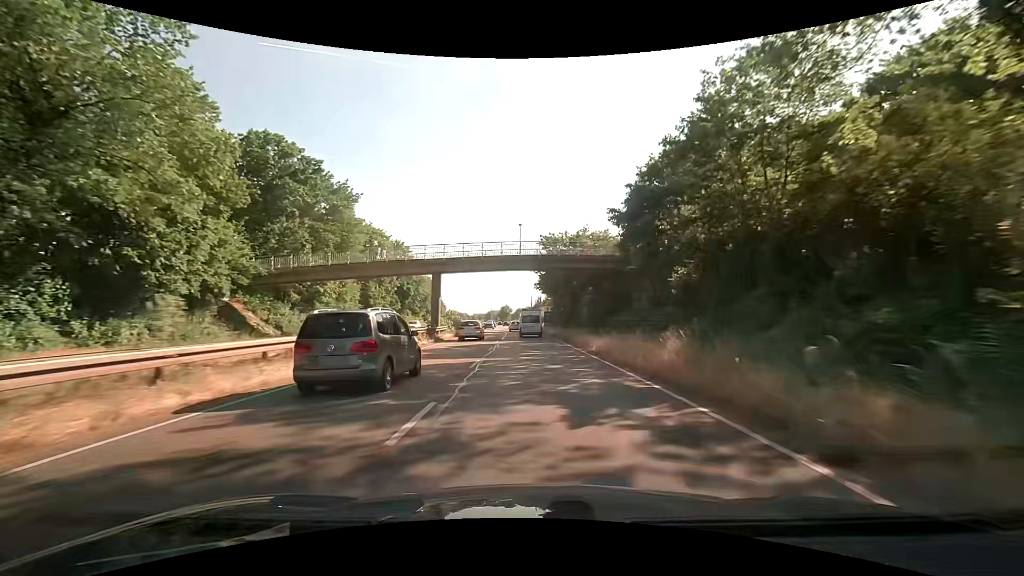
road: trunk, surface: asphalt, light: Day
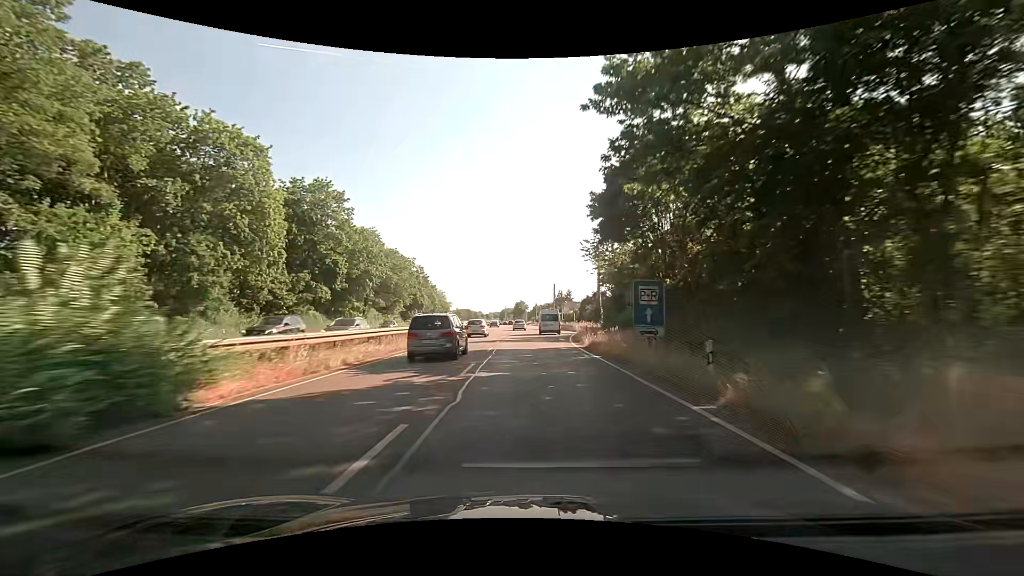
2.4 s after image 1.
(-0.6, +46.6) m; 0°
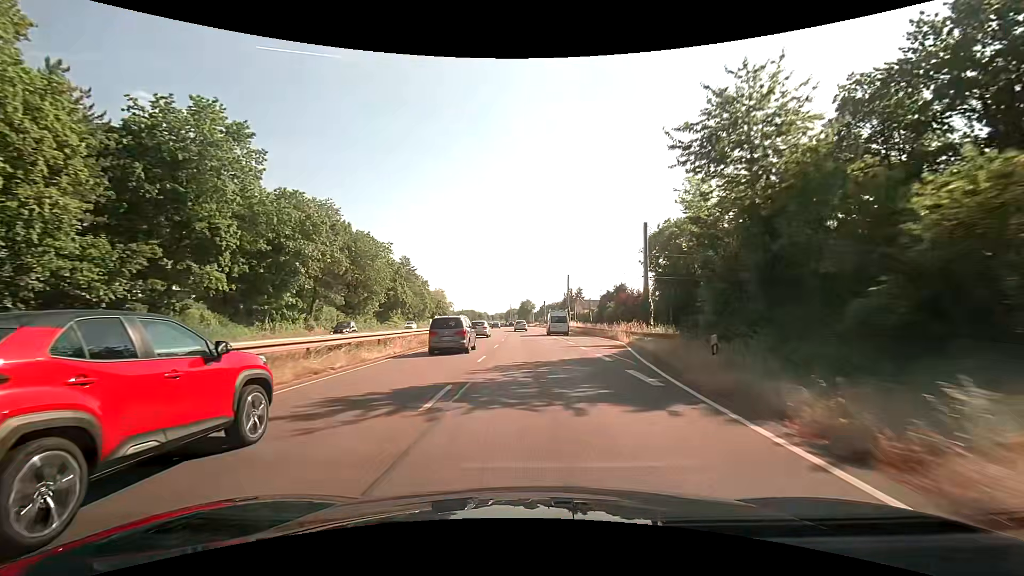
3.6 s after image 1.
(-0.7, +23.0) m; -2°
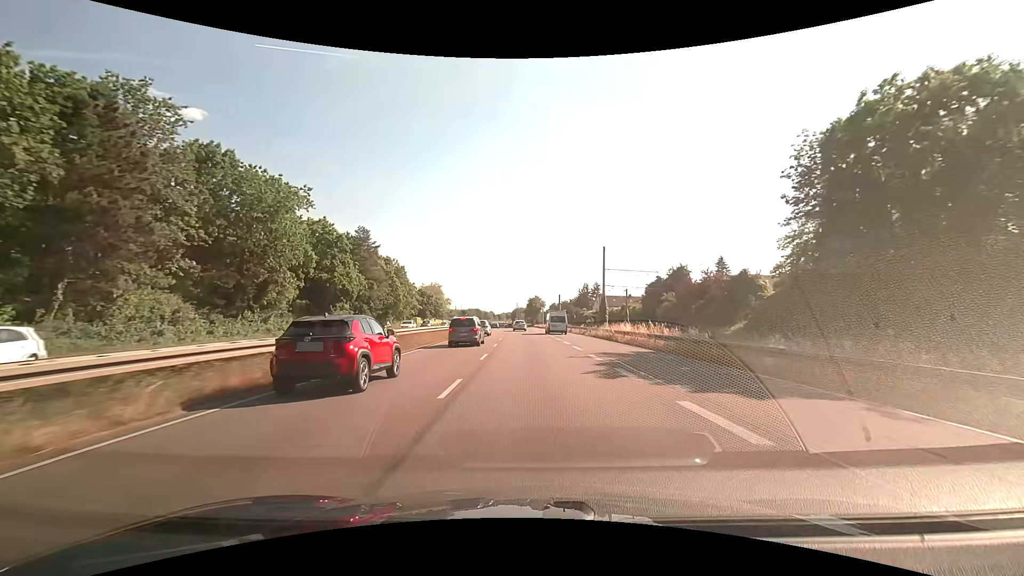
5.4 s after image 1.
(-0.3, +34.6) m; -1°
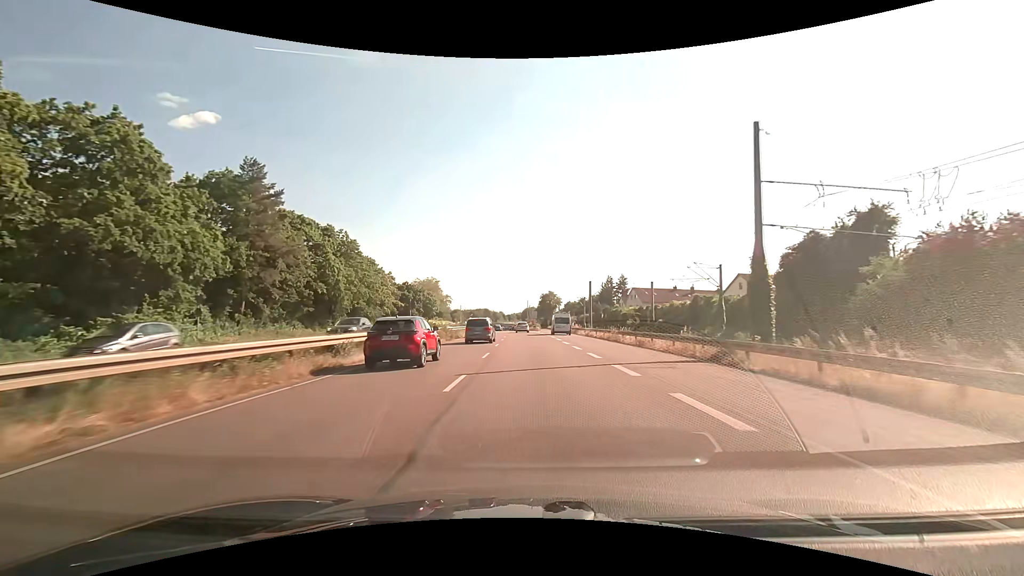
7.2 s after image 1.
(-0.6, +35.3) m; -1°
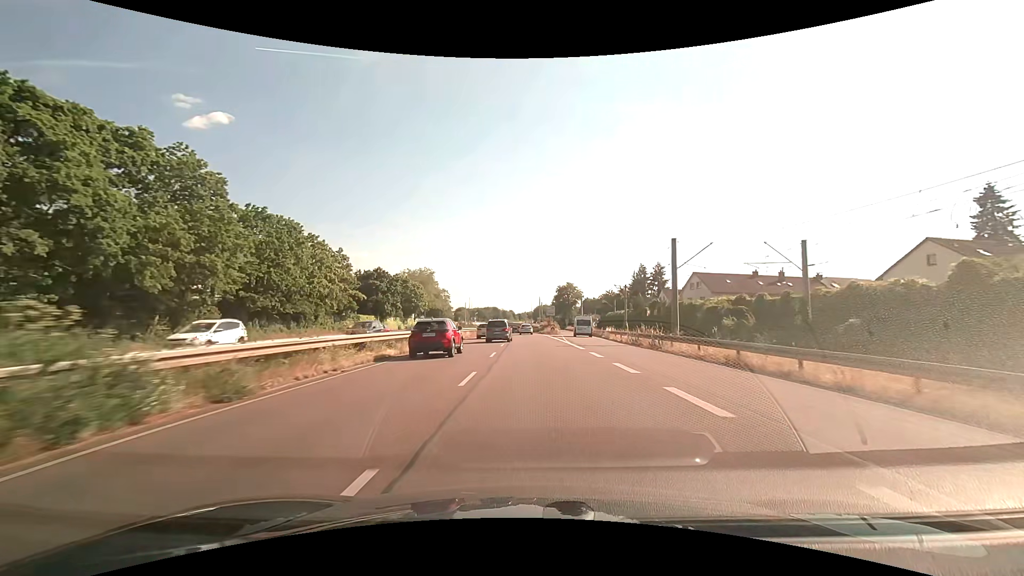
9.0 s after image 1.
(-0.5, +34.8) m; -2°
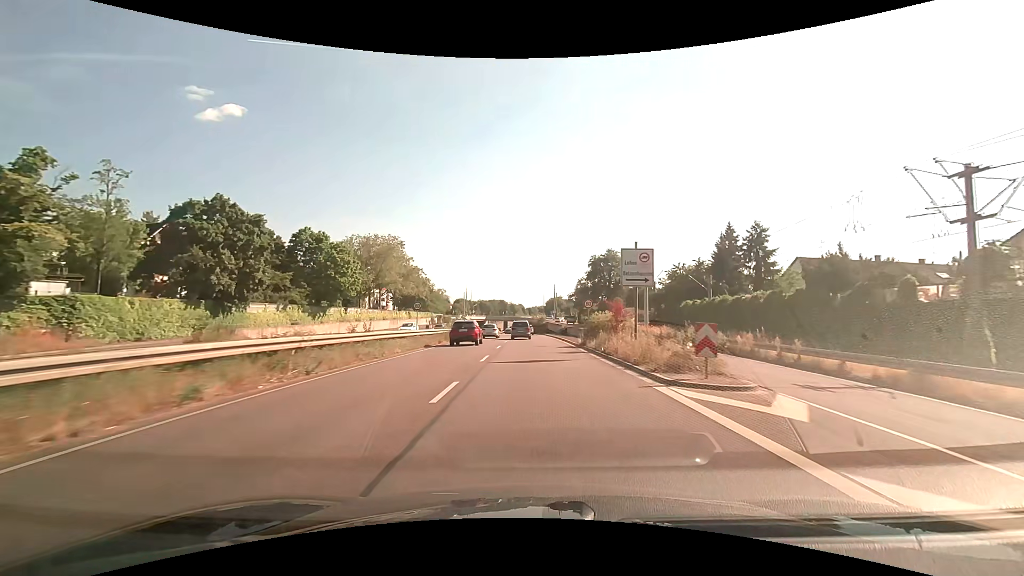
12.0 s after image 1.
(-0.2, +56.1) m; -1°
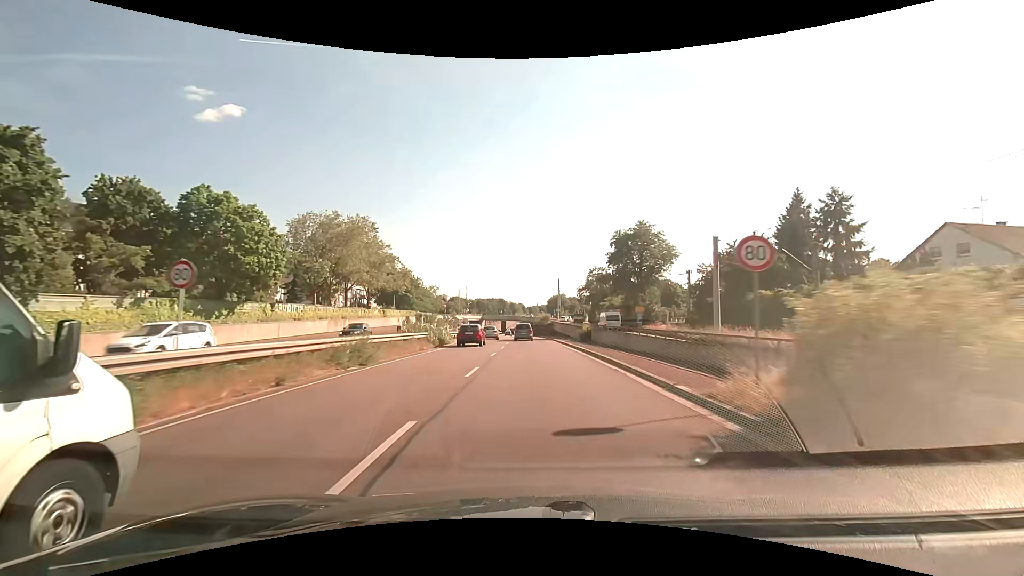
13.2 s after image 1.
(-0.1, +22.4) m; -1°
(0, +10) (0, +20) (0, +30) (0, +40) (0, +50) (0, +60) (0, +70) (0, +80) (-1, +90) (-1, +100) m
